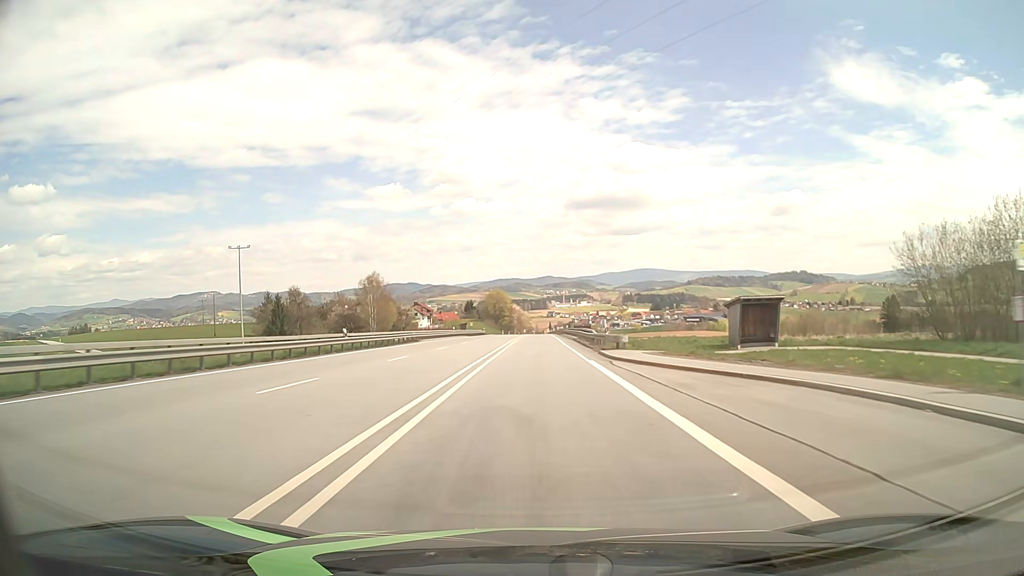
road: primary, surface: asphalt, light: Day
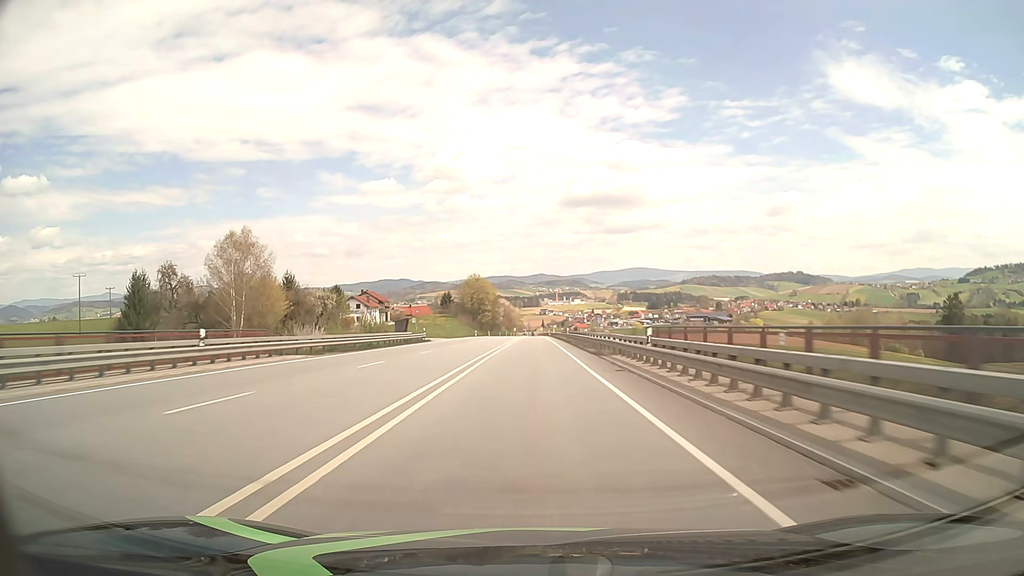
(+0.8, +63.4) m; +1°
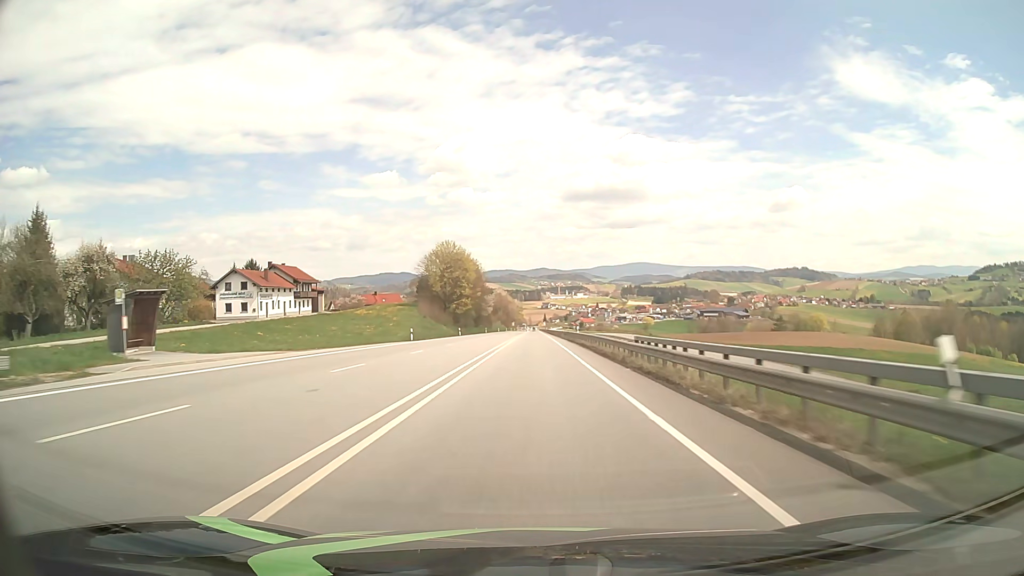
(-0.1, +63.5) m; 0°
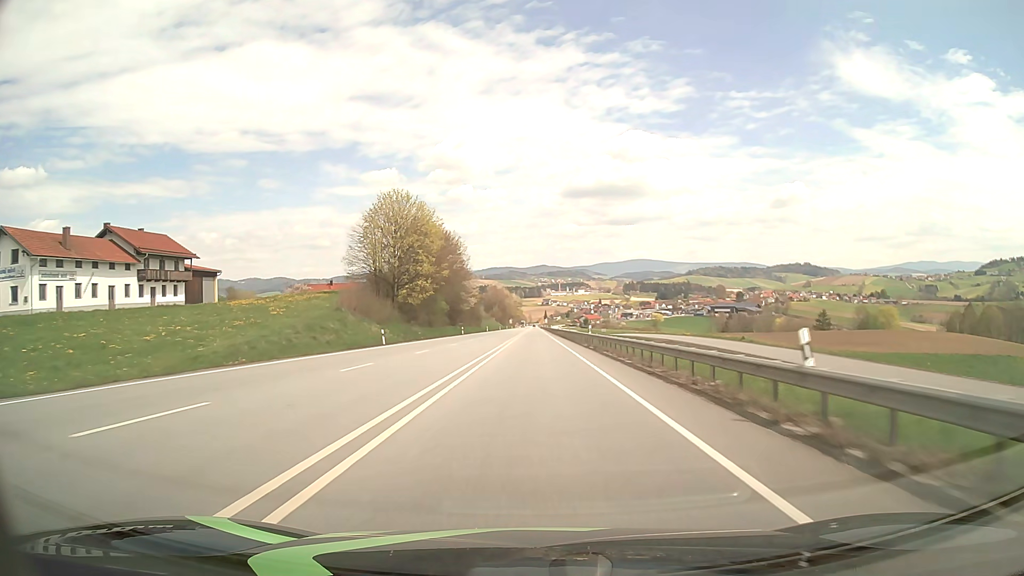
(-0.1, +47.8) m; 0°
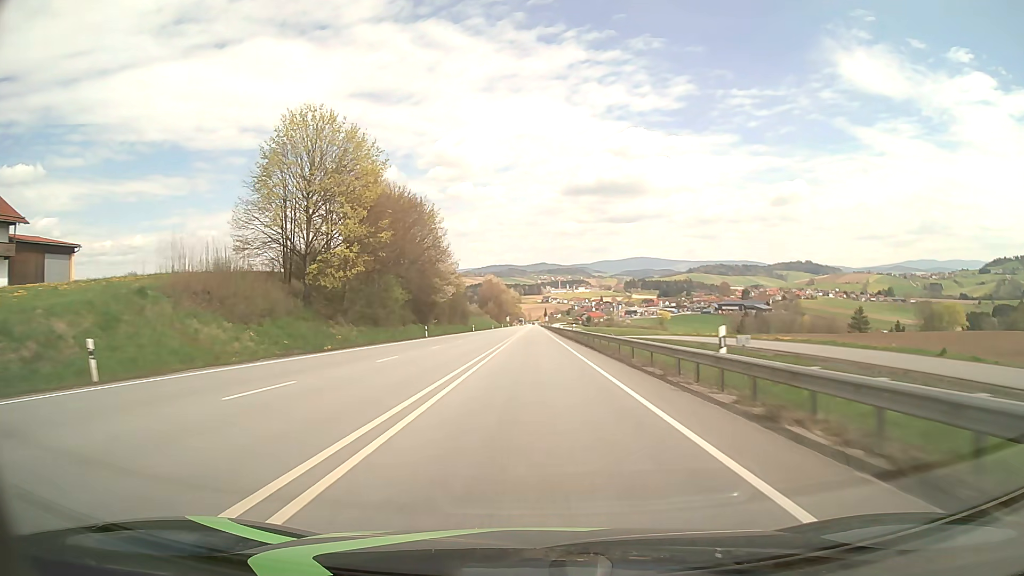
(0.0, +31.8) m; 0°
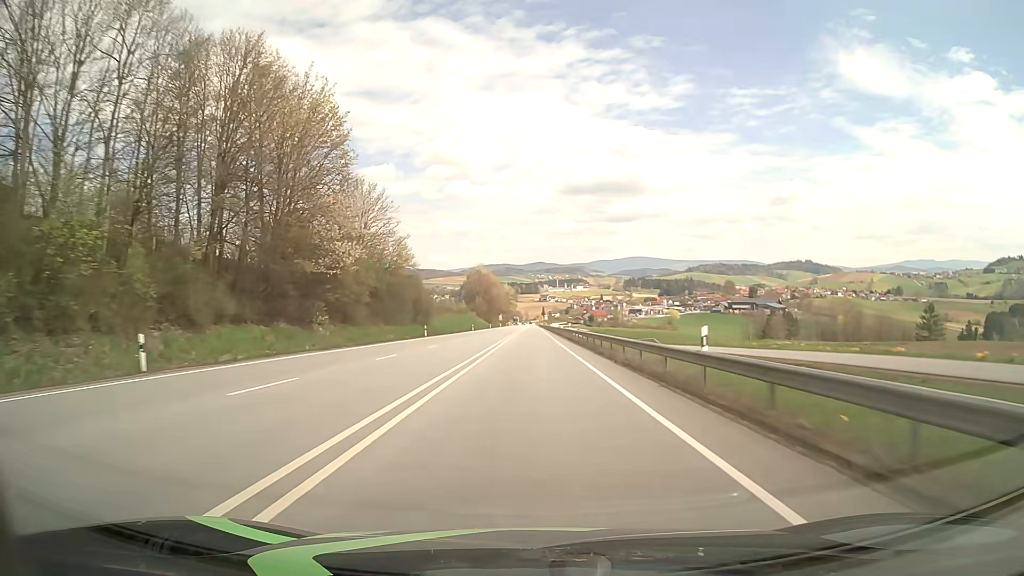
(0.0, +47.6) m; 0°
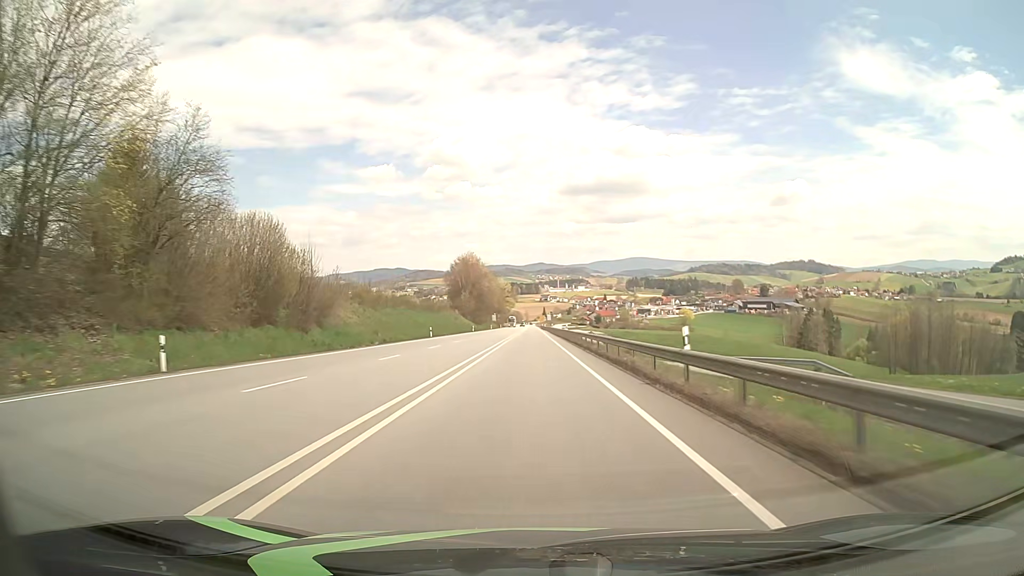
(0.0, +47.4) m; 0°
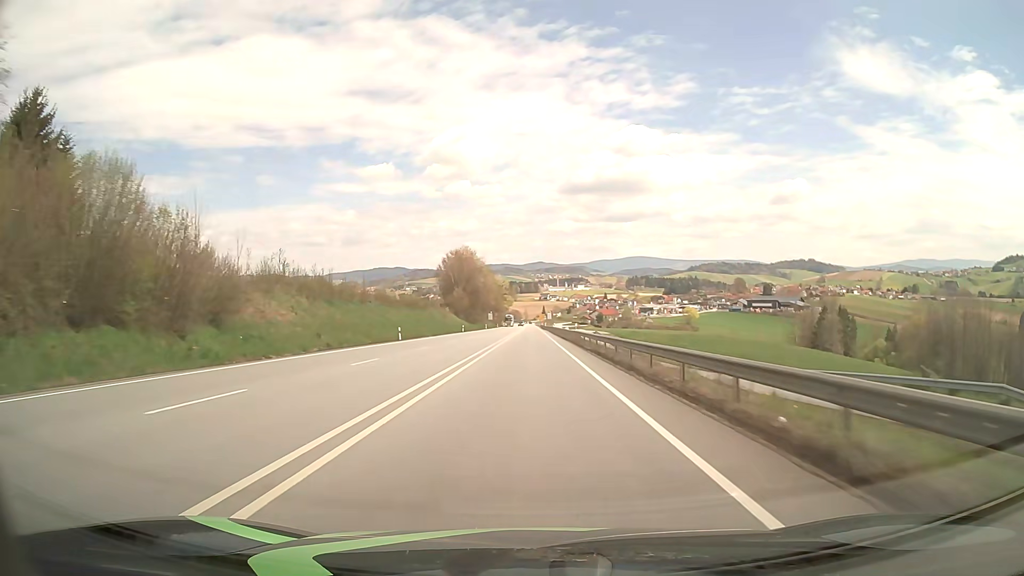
(0.0, +15.8) m; 0°
(0, +10) (0, +20) (0, +30) (0, +40) (0, +50) (0, +60) (0, +70) (0, +80) (0, +90) (0, +100) m
